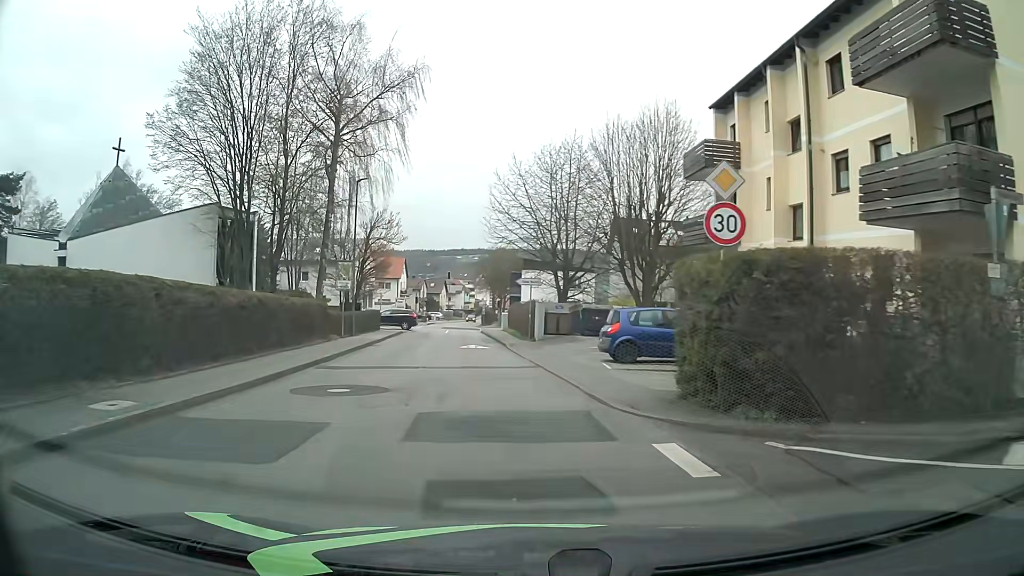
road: unclassified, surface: asphalt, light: Day
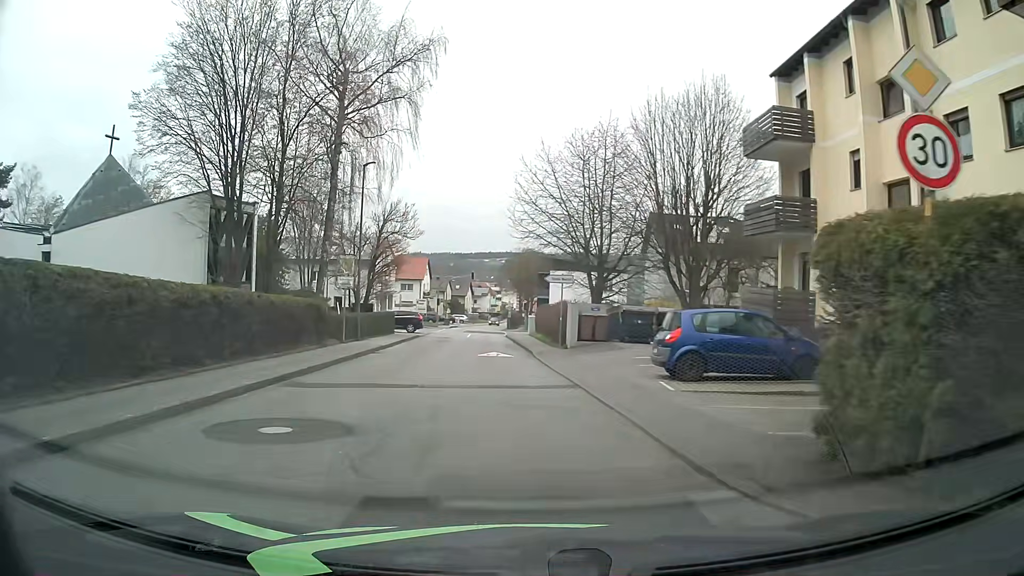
(-0.1, +4.5) m; -3°
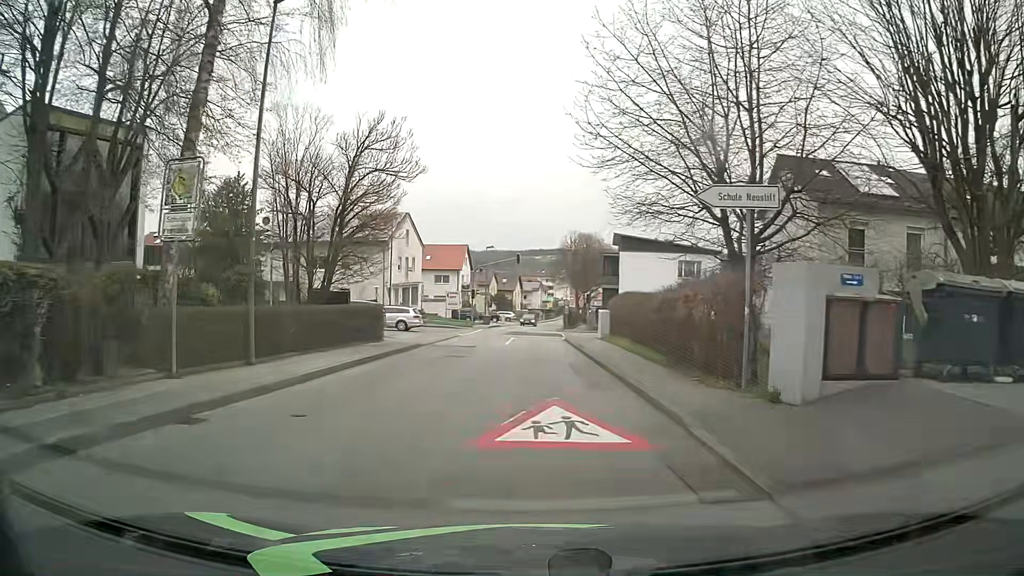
(-1.0, +18.0) m; -4°
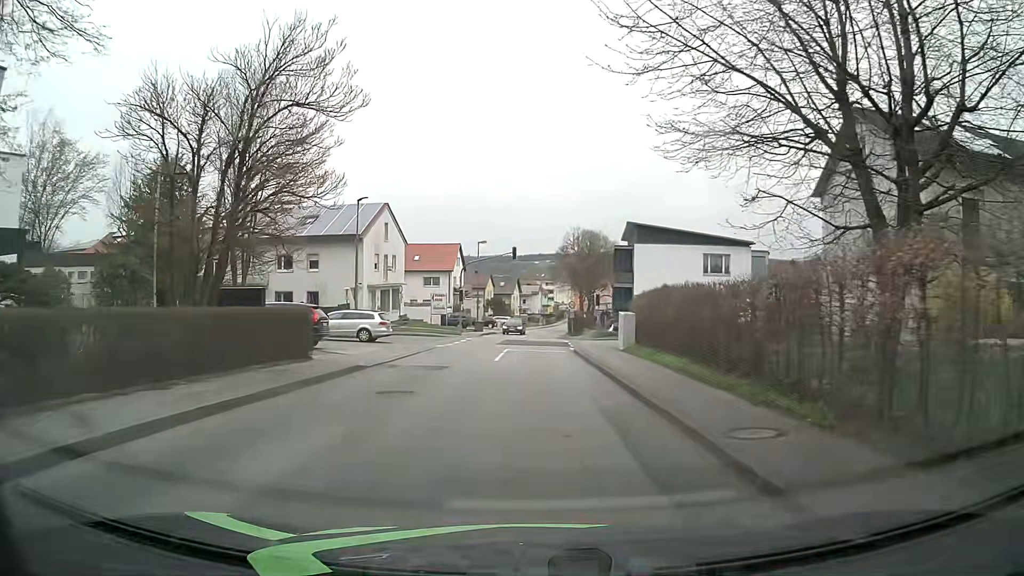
(0.0, +9.0) m; 0°
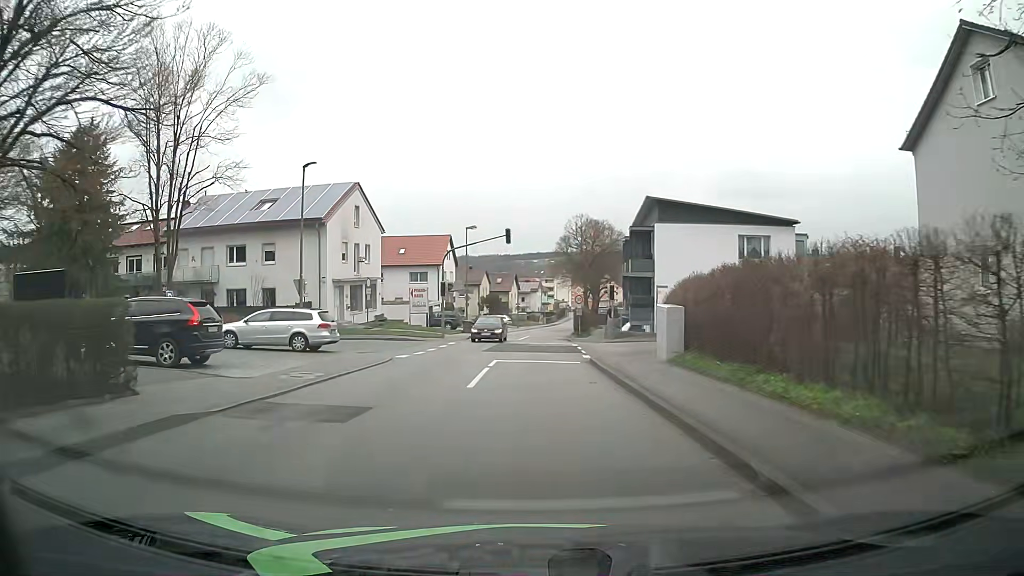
(+0.1, +9.0) m; 0°
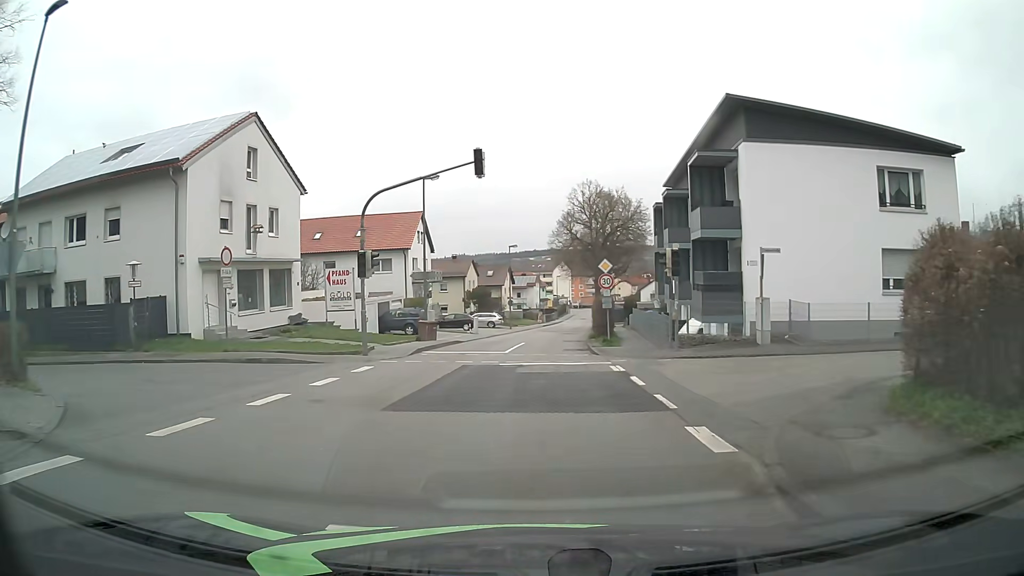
(+0.1, +18.0) m; 0°
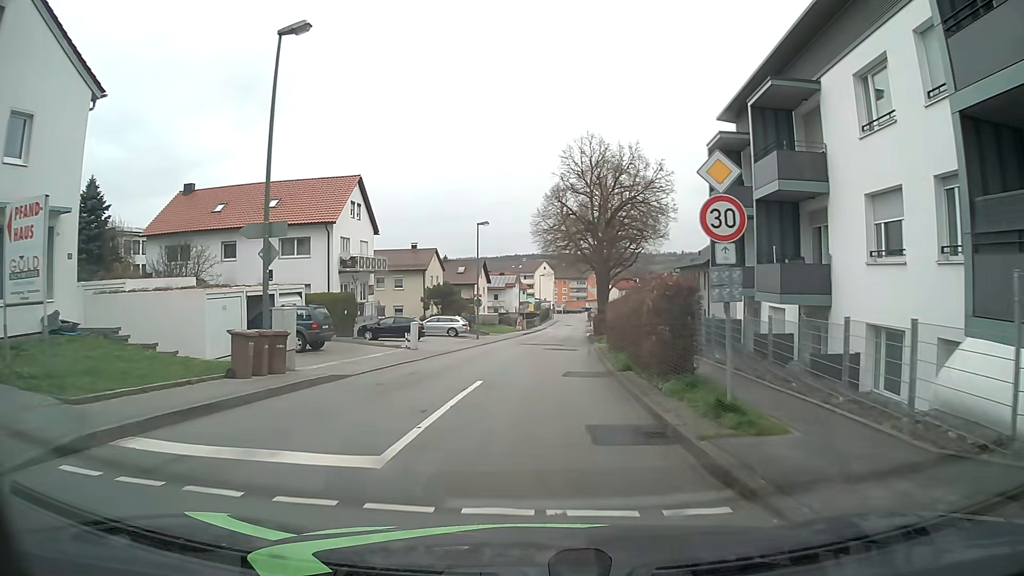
(+0.3, +17.9) m; +2°
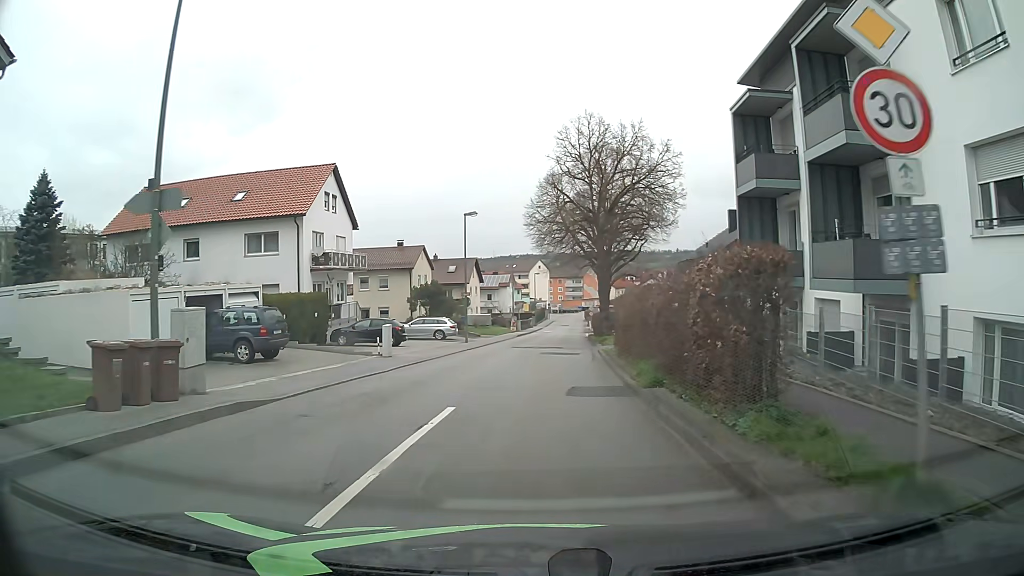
(0.0, +4.5) m; 0°
